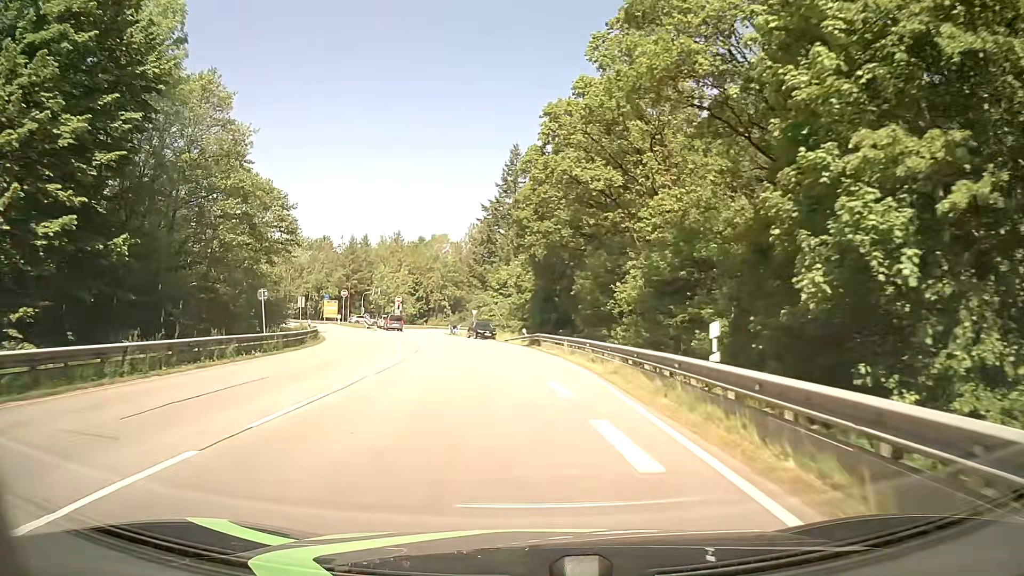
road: secondary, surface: asphalt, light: Day
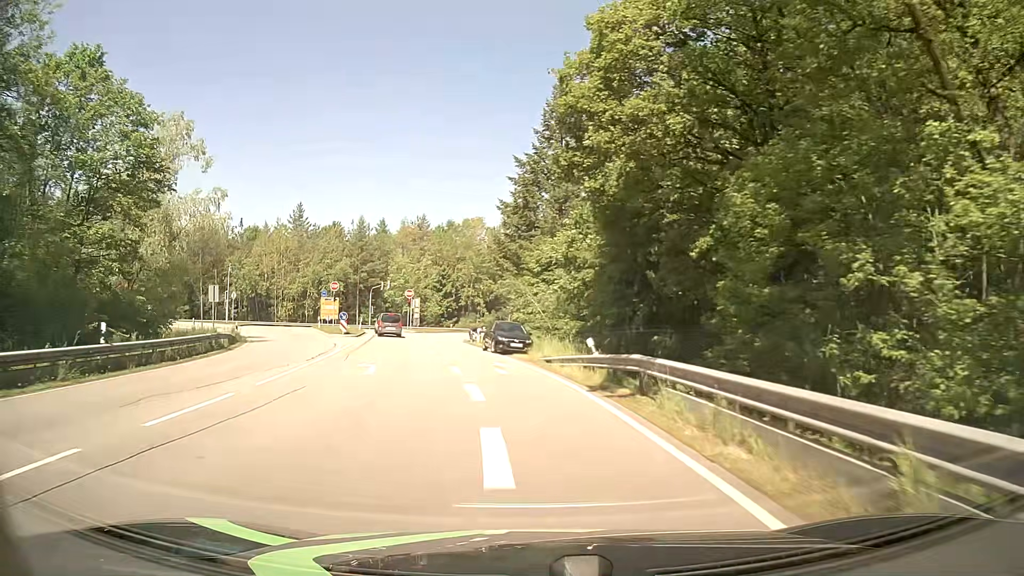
(-0.6, +24.1) m; -4°
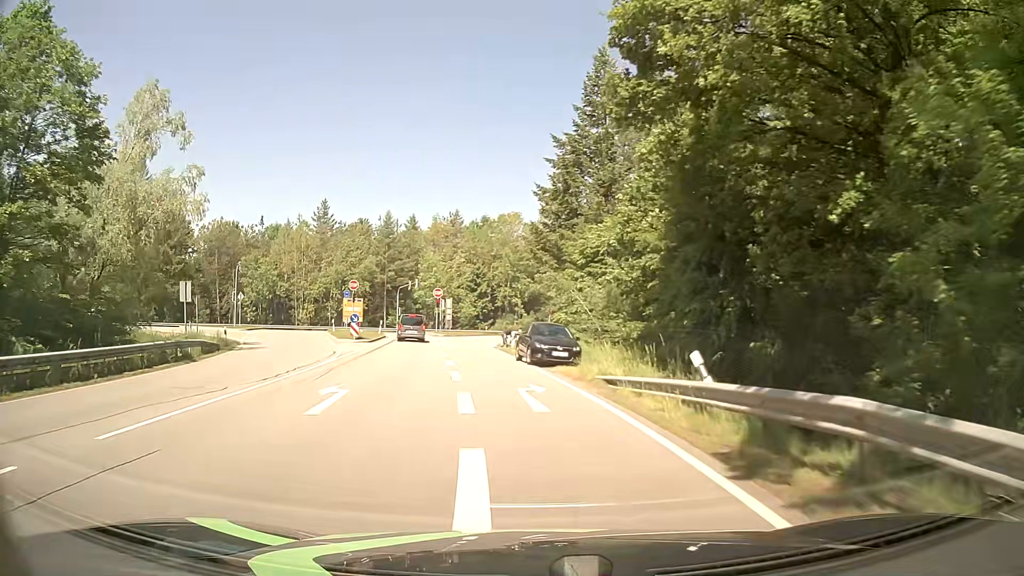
(-0.2, +7.2) m; -3°
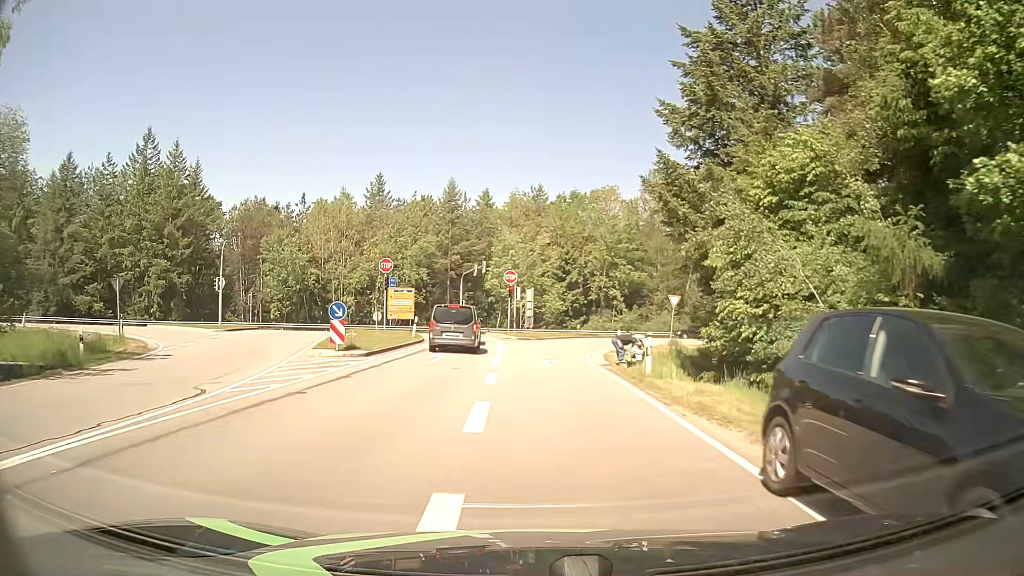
(-1.8, +19.7) m; -8°
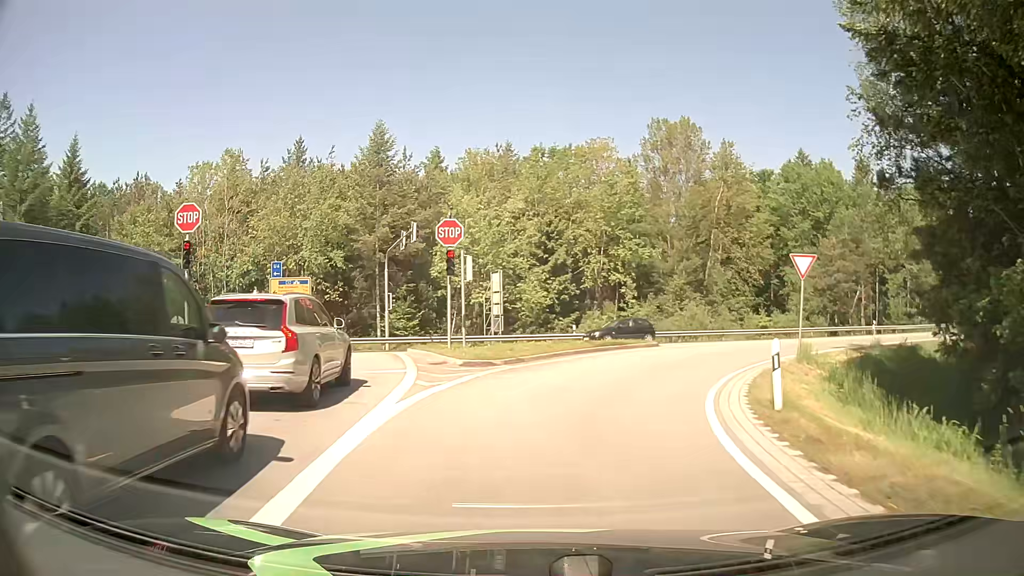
(+0.1, +23.6) m; +2°
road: secondary_link
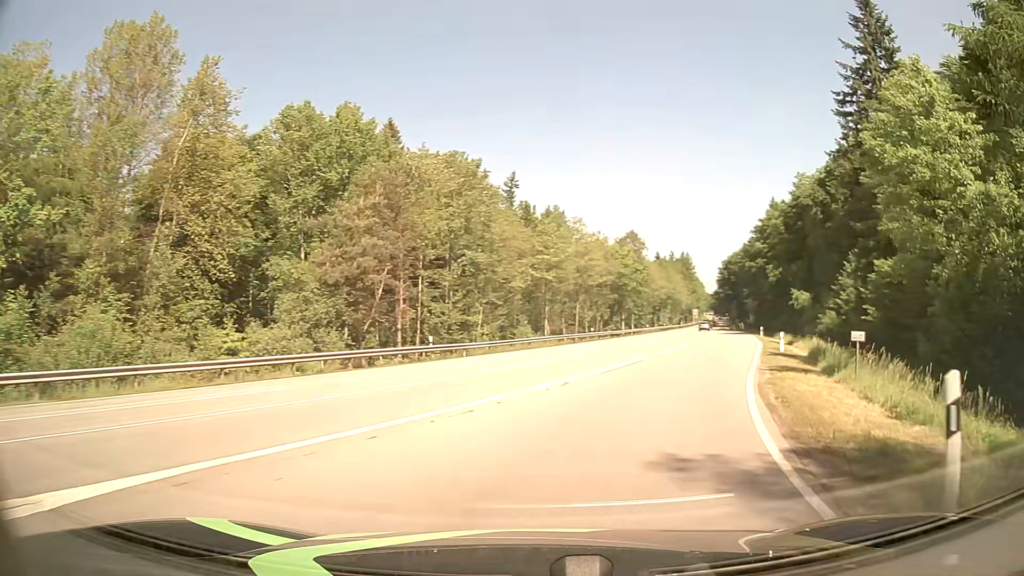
(+8.5, +26.5) m; +43°
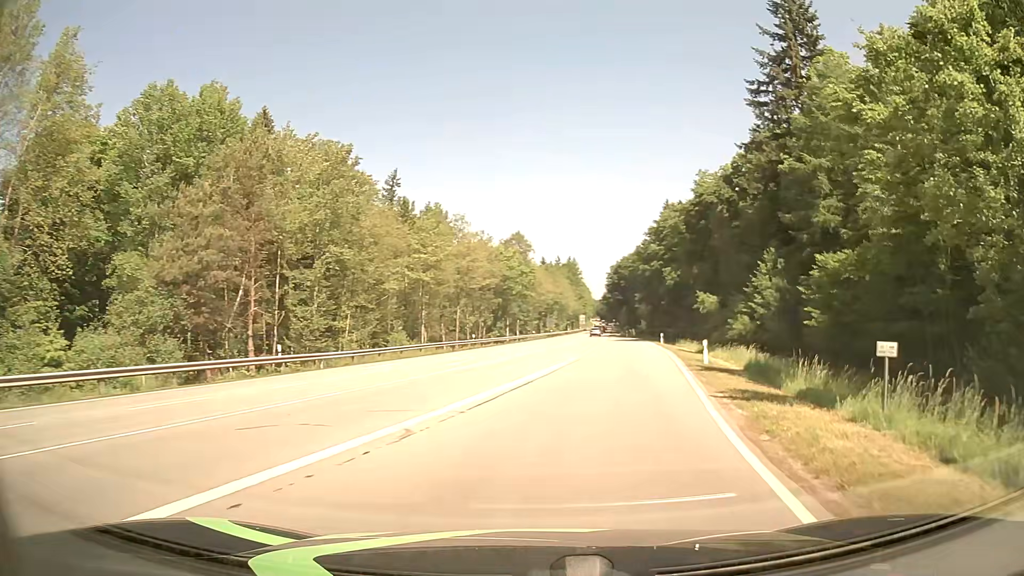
(+0.7, +6.3) m; +10°
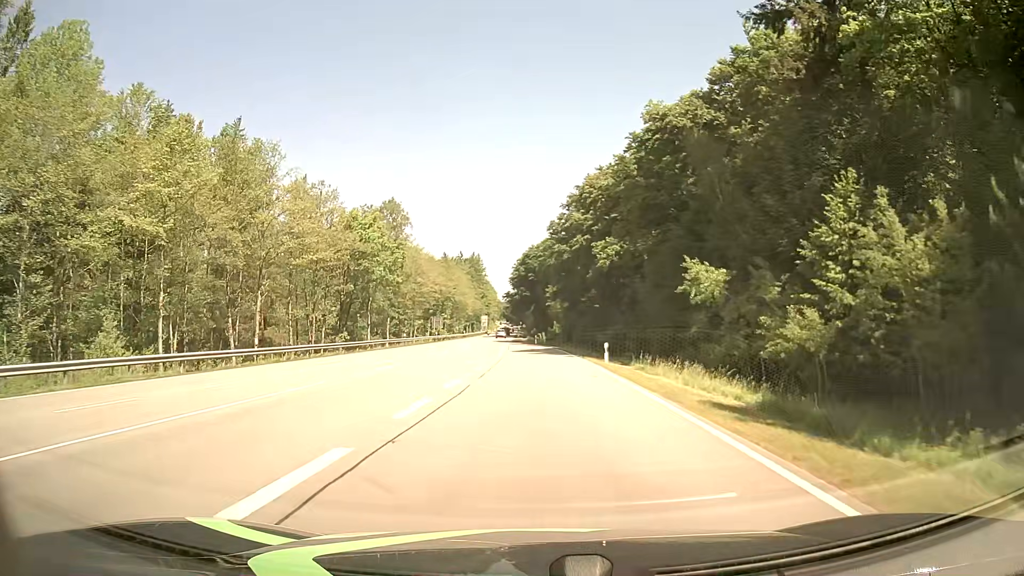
(+4.2, +31.0) m; +9°
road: secondary
